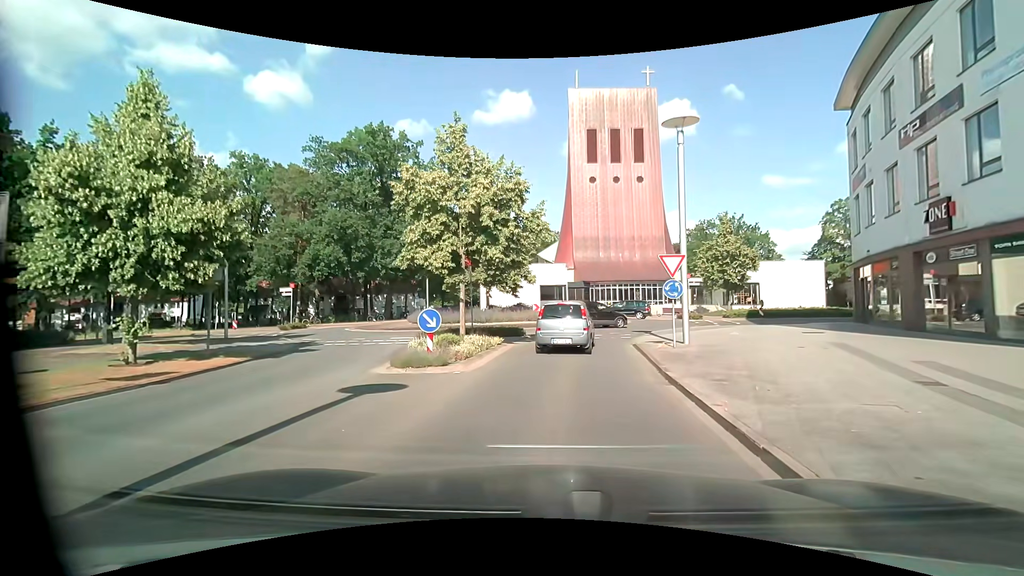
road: residential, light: Day
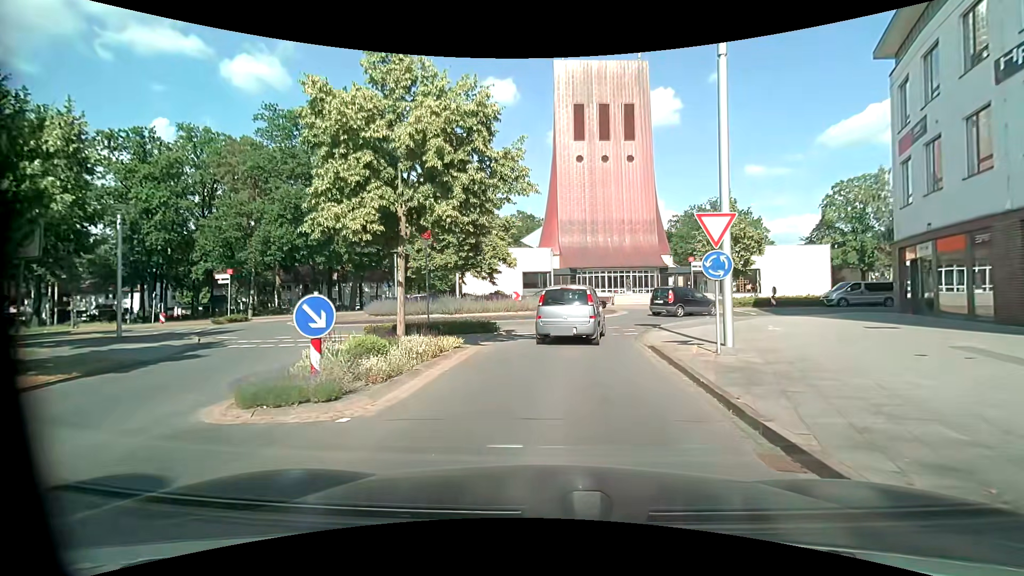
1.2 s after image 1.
(0.0, +5.5) m; +1°
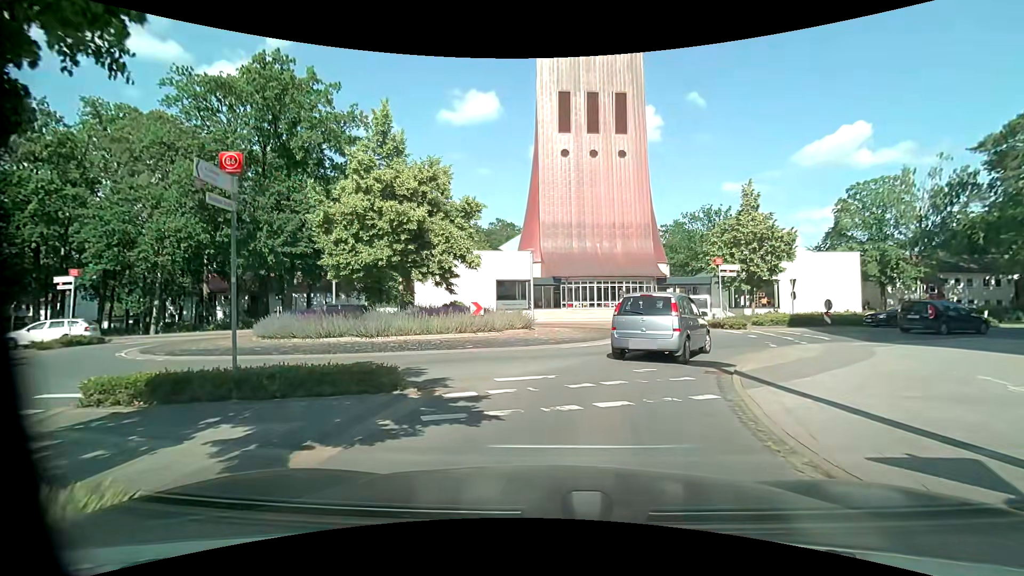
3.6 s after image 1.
(+0.4, +9.4) m; +4°
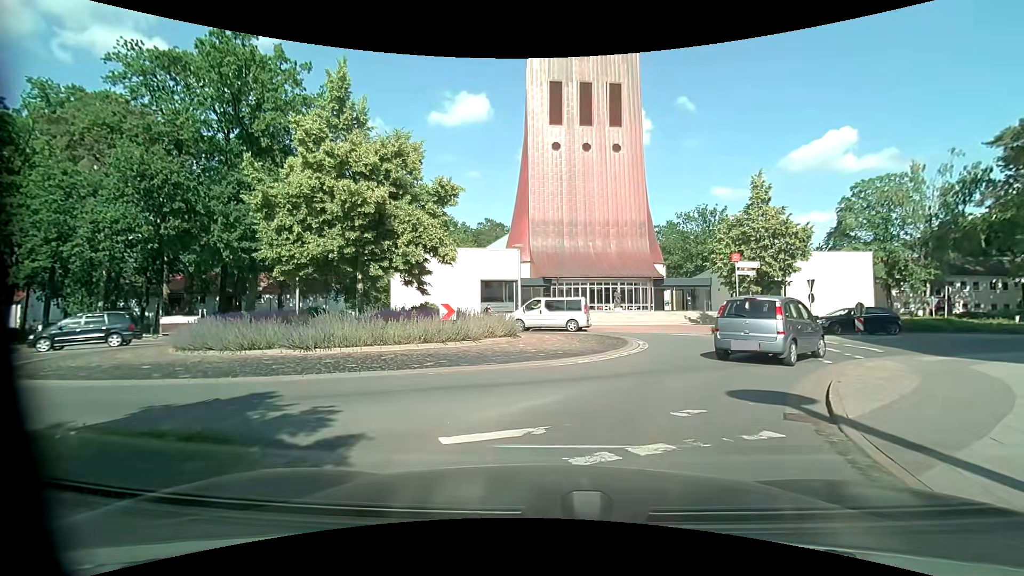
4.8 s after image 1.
(-0.1, +3.8) m; -1°
